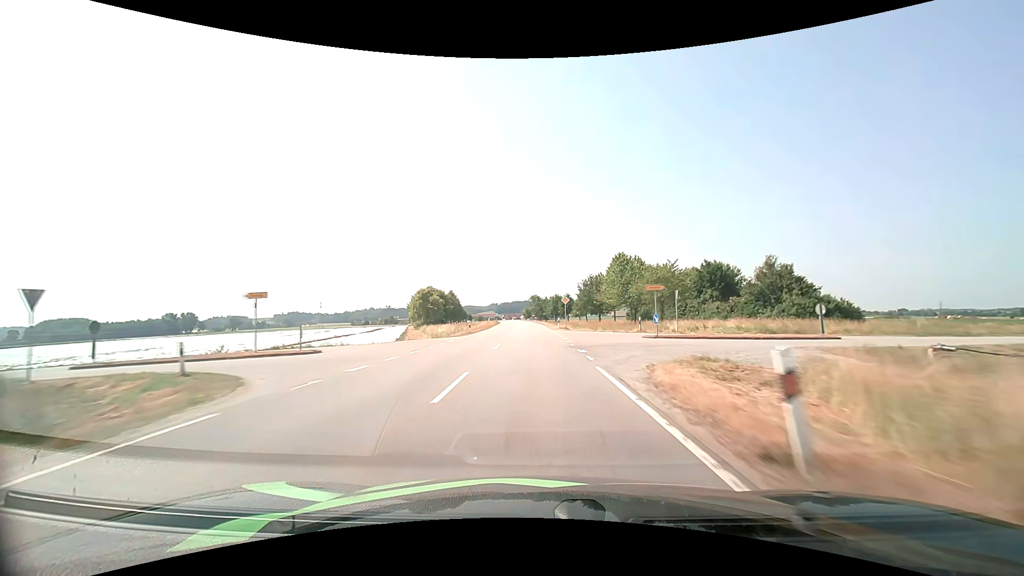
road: tertiary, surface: asphalt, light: Day
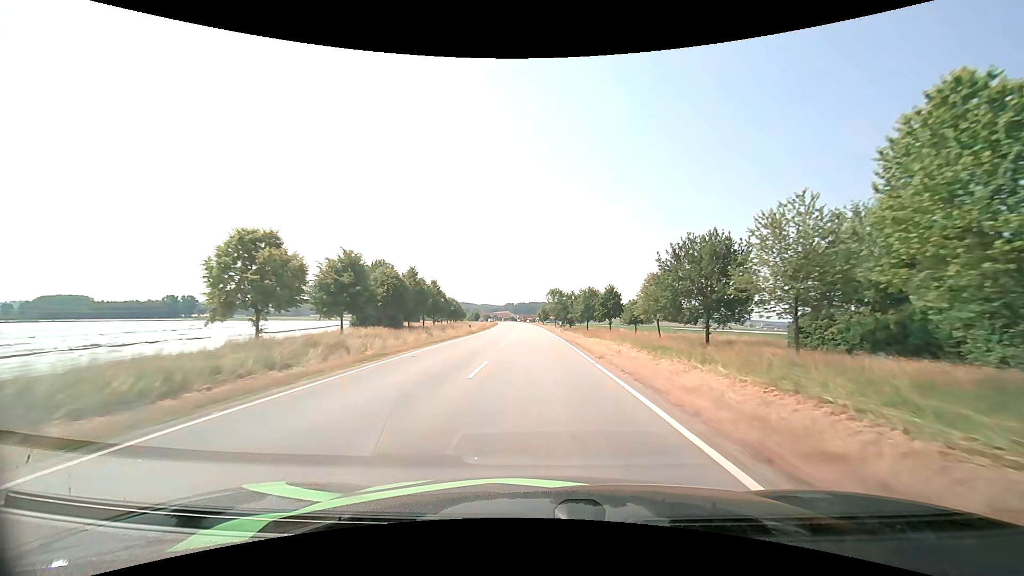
(-1.0, +57.6) m; -2°
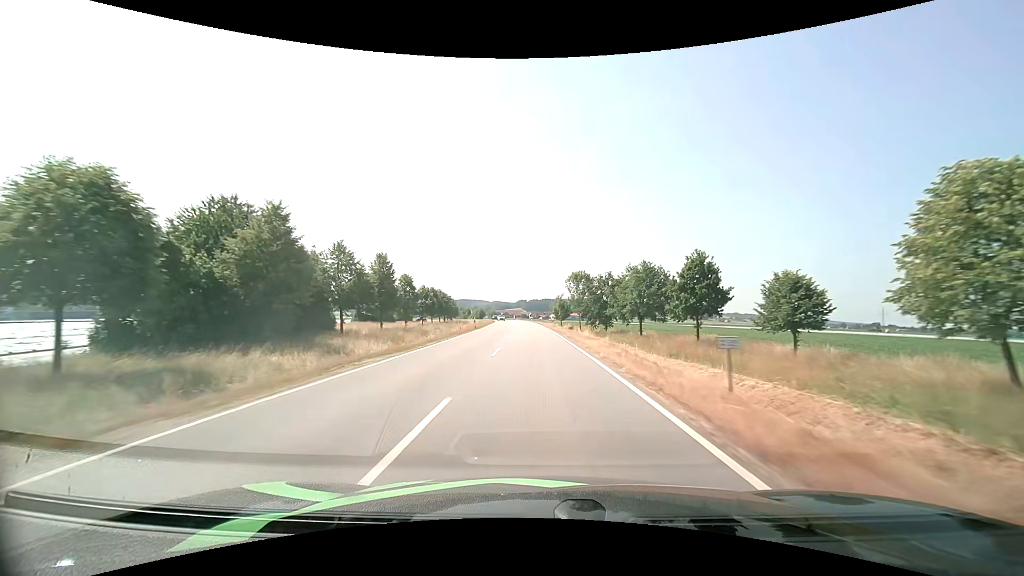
(-0.5, +43.6) m; -1°
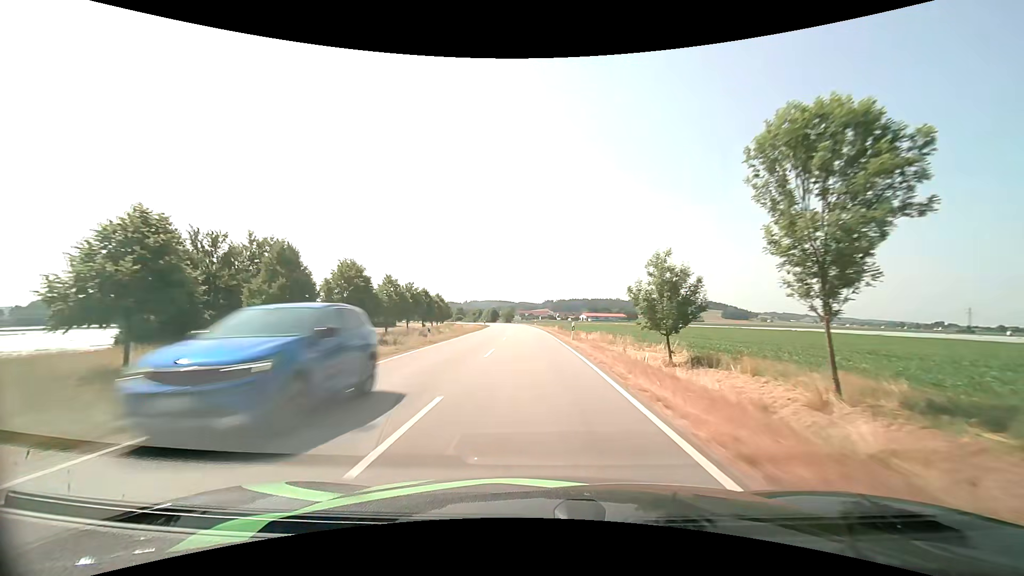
(-1.8, +72.7) m; -3°
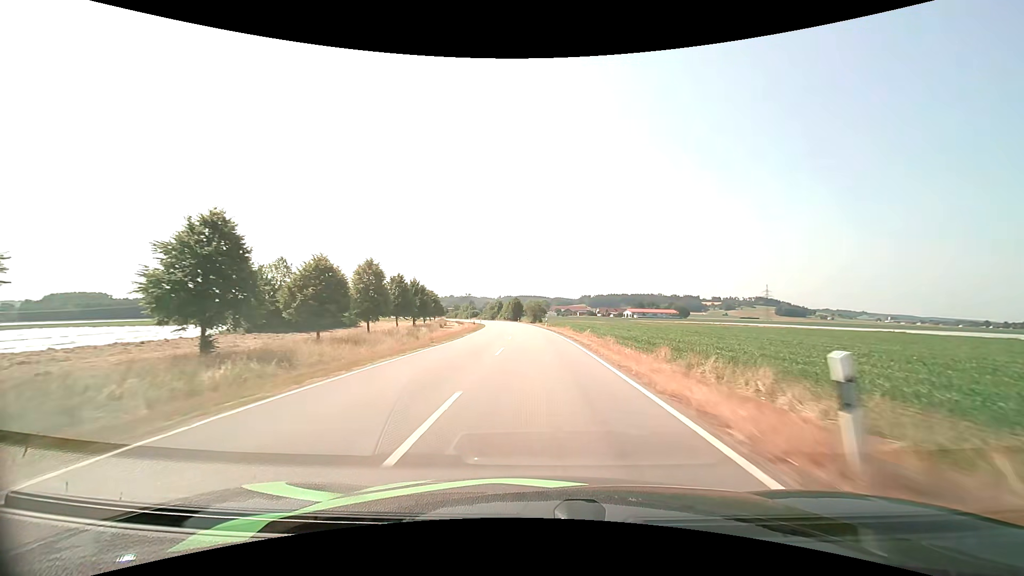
(-2.8, +72.8) m; -4°
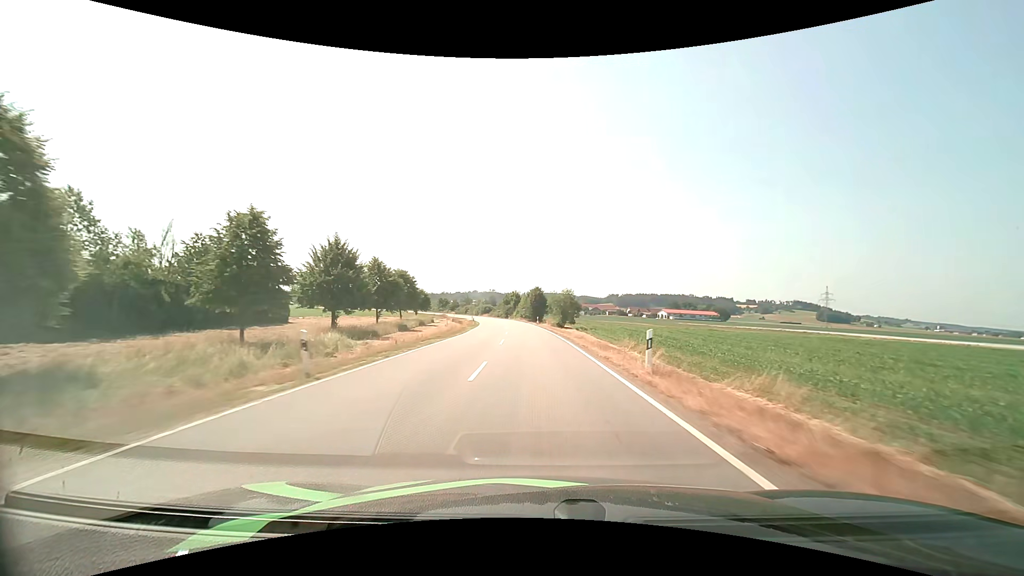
(-1.2, +43.1) m; -3°
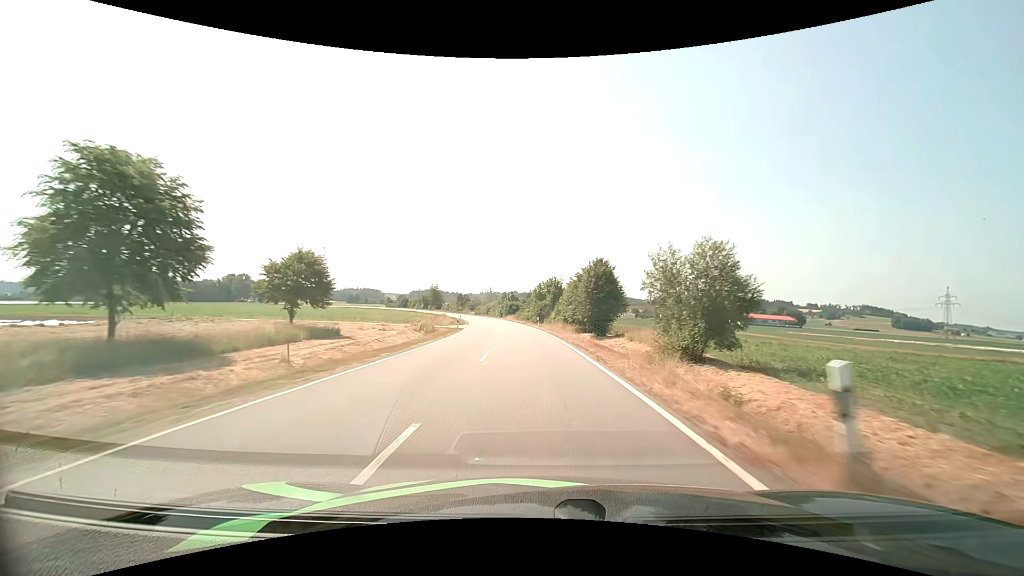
(-2.2, +56.9) m; -5°
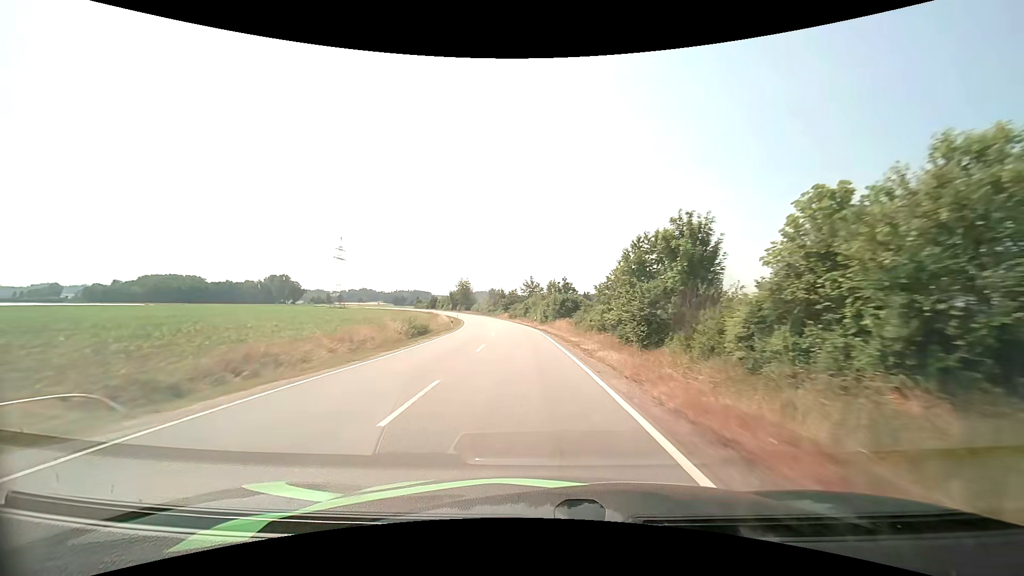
(-2.6, +56.9) m; -6°
(0, +10) (0, +20) (-1, +30) (-2, +40) (-3, +50) (-4, +60) (-5, +70) (-7, +80) (-9, +89) (-11, +99) m
